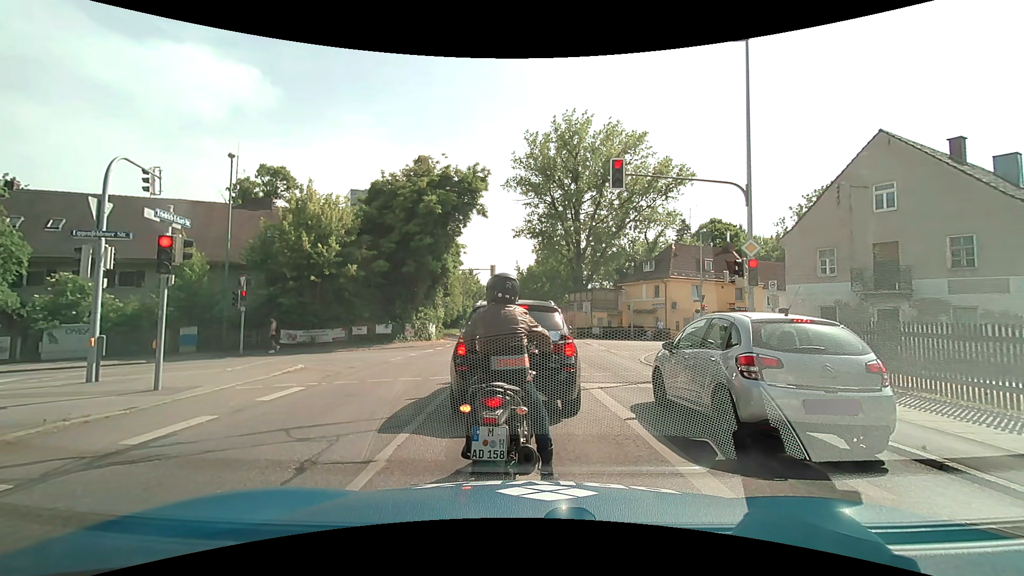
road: secondary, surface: asphalt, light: Day
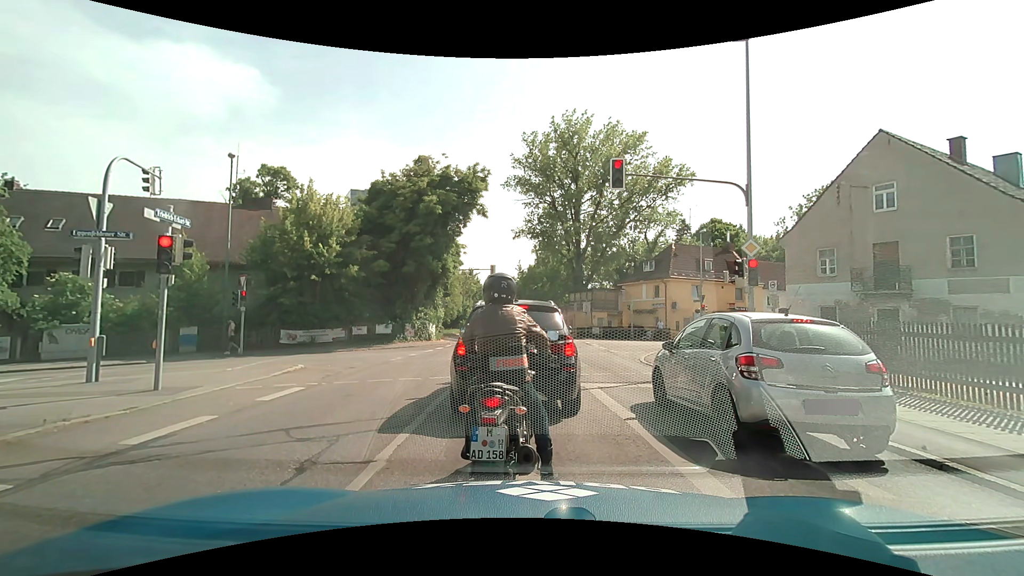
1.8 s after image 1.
(0.0, 0.0) m; 0°
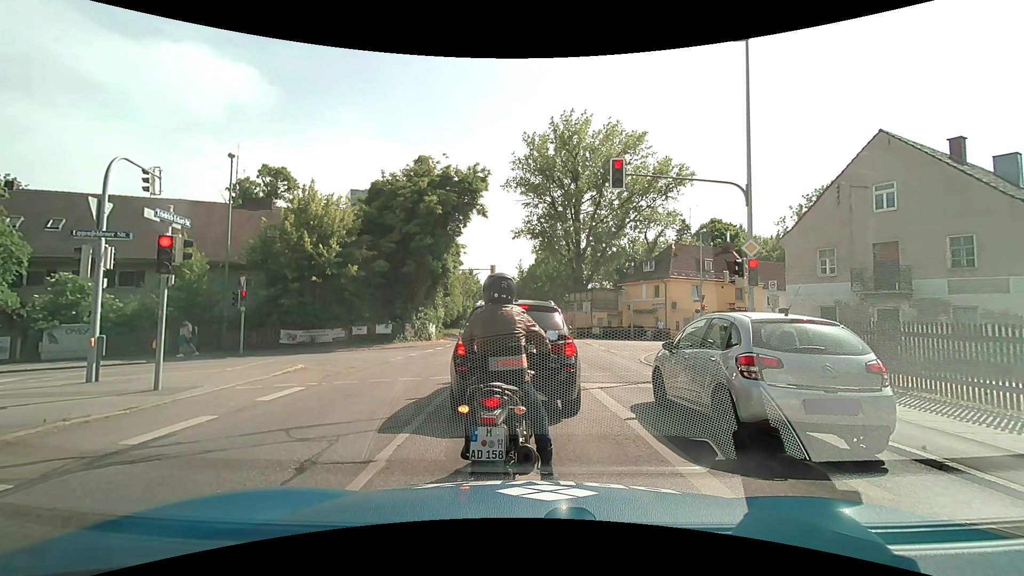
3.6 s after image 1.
(0.0, 0.0) m; 0°
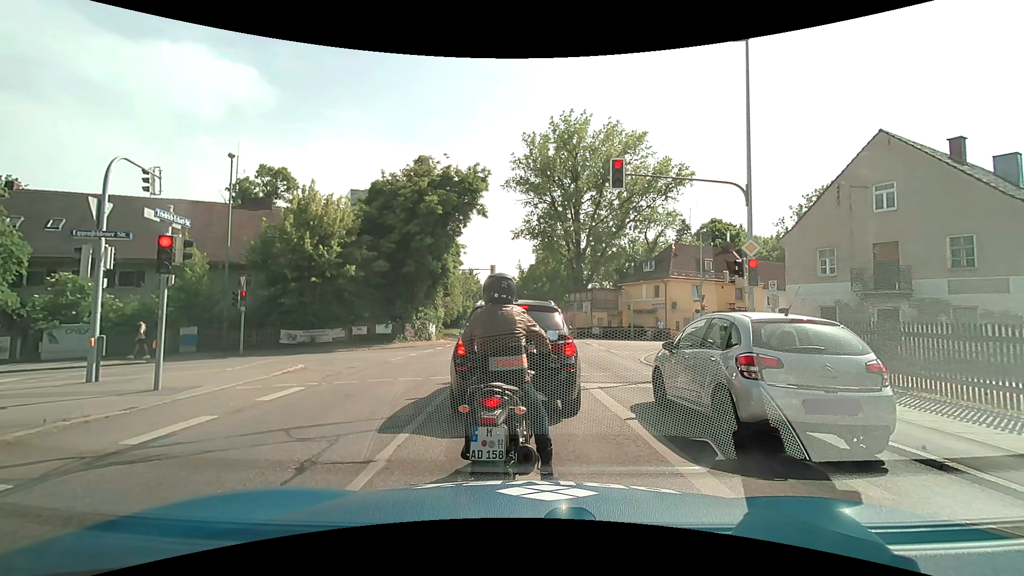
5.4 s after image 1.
(0.0, 0.0) m; 0°
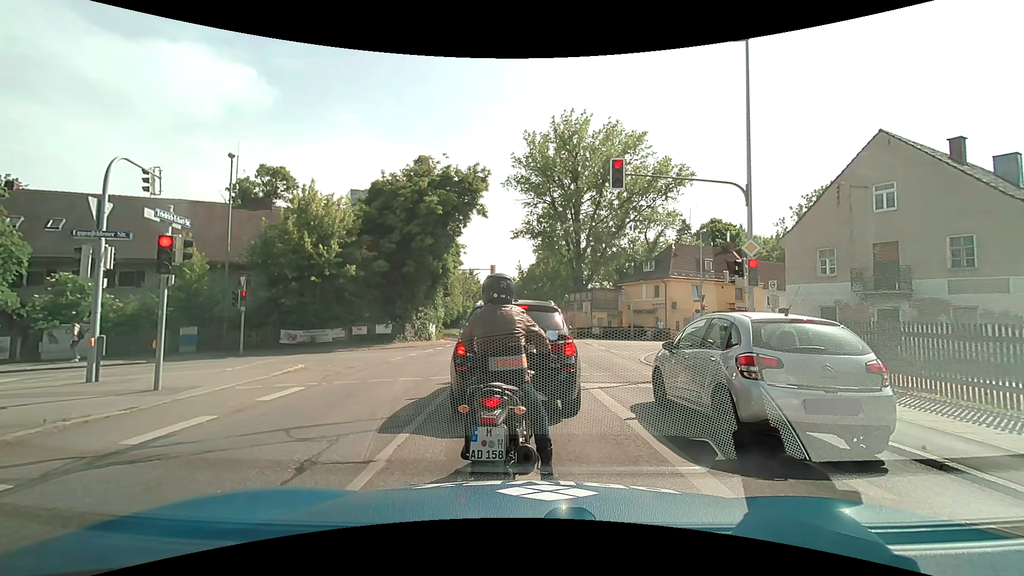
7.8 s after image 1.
(0.0, 0.0) m; 0°
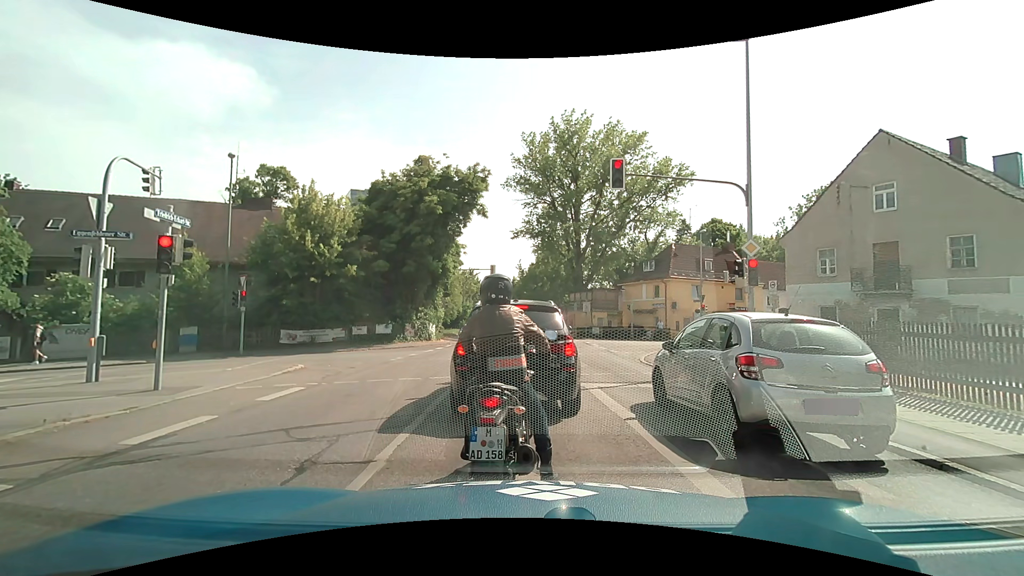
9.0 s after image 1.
(0.0, 0.0) m; 0°
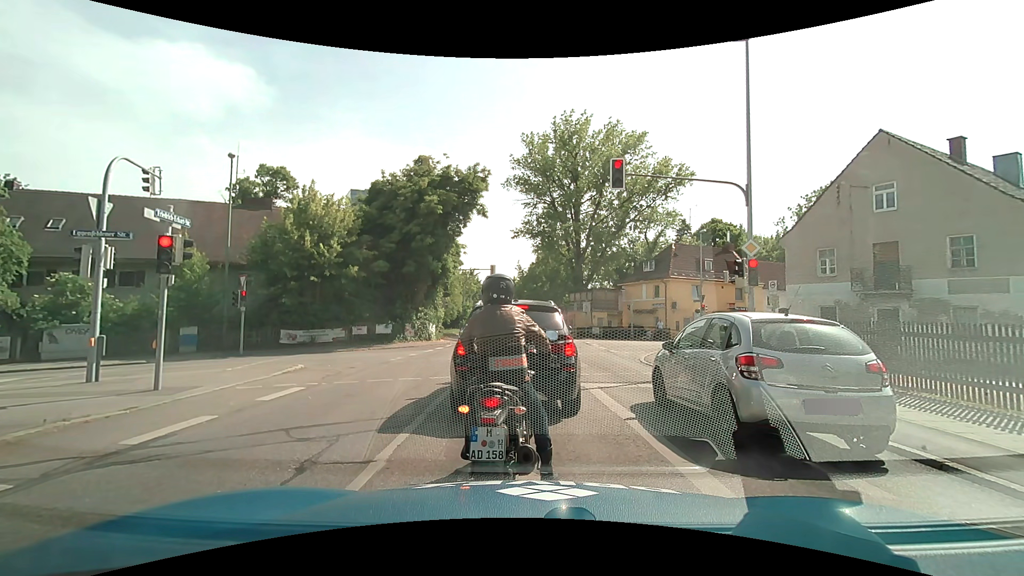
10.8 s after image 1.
(0.0, 0.0) m; 0°
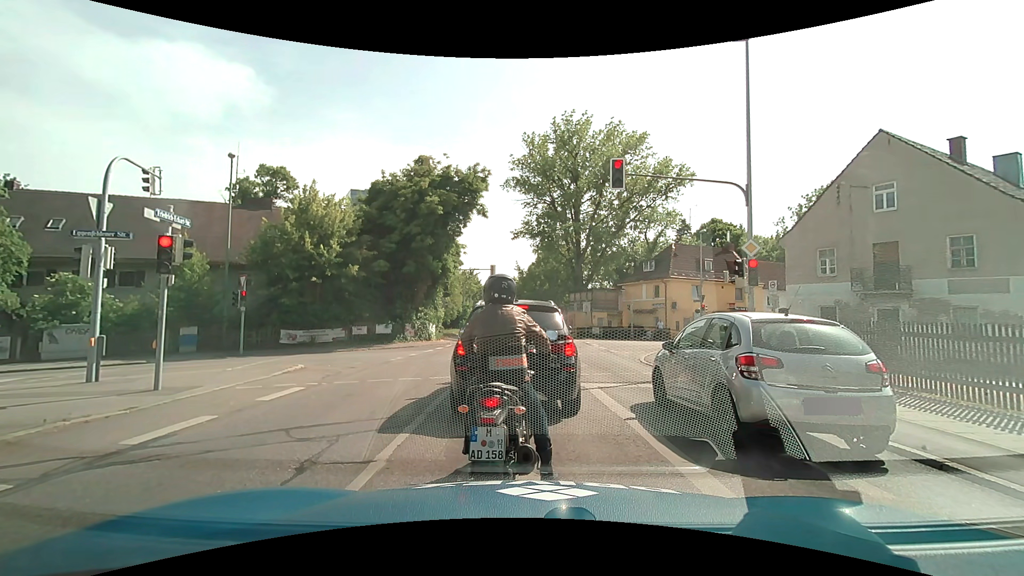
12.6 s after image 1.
(0.0, 0.0) m; 0°
